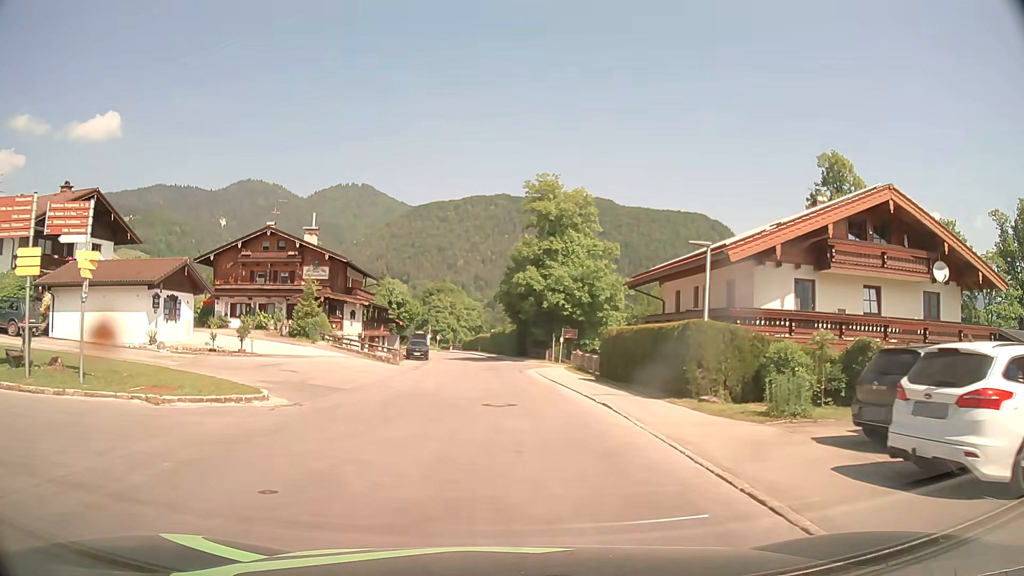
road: tertiary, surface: asphalt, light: Day
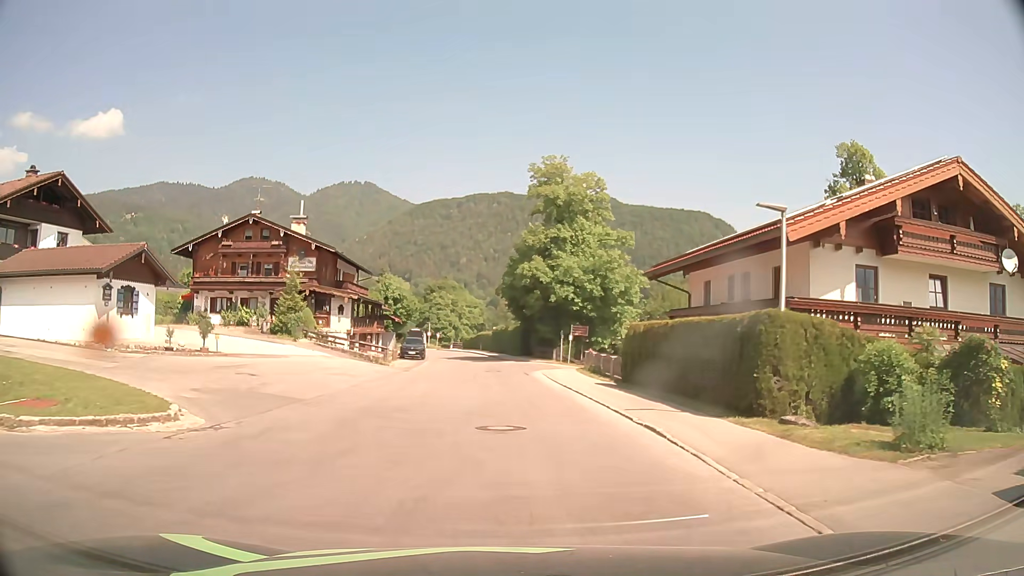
(0.0, +4.5) m; 0°
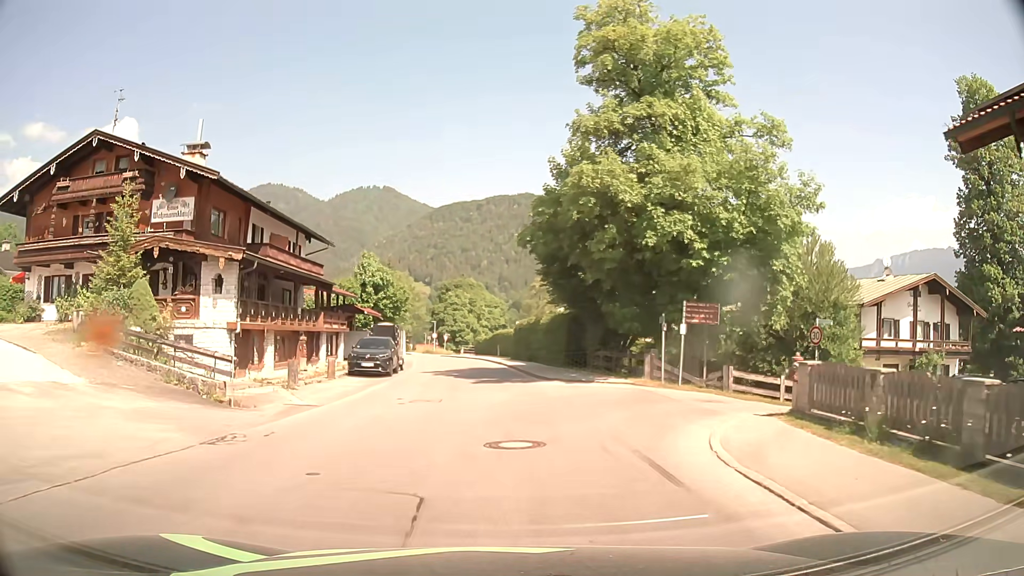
(-0.3, +23.0) m; -2°
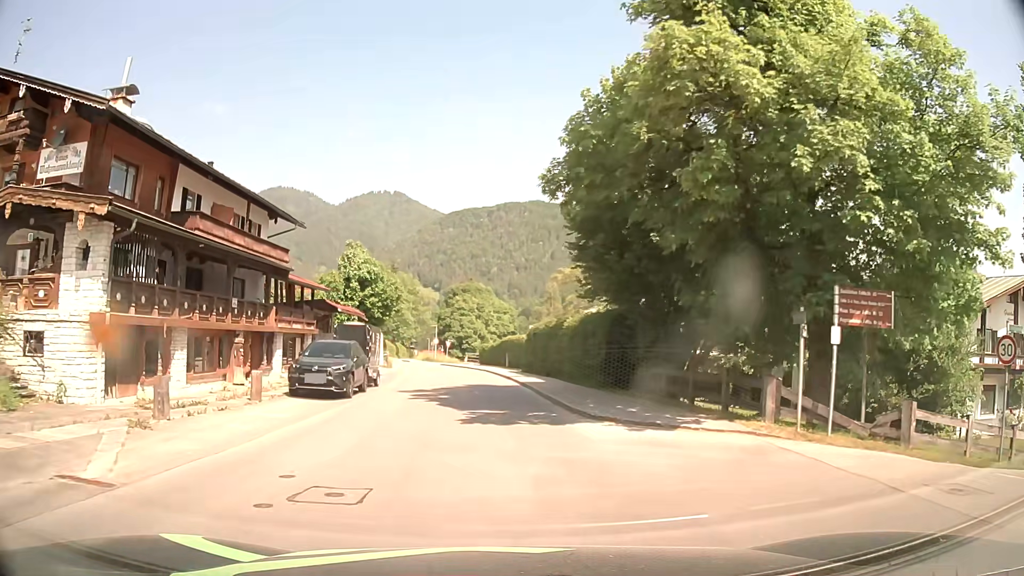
(-0.1, +9.0) m; -1°
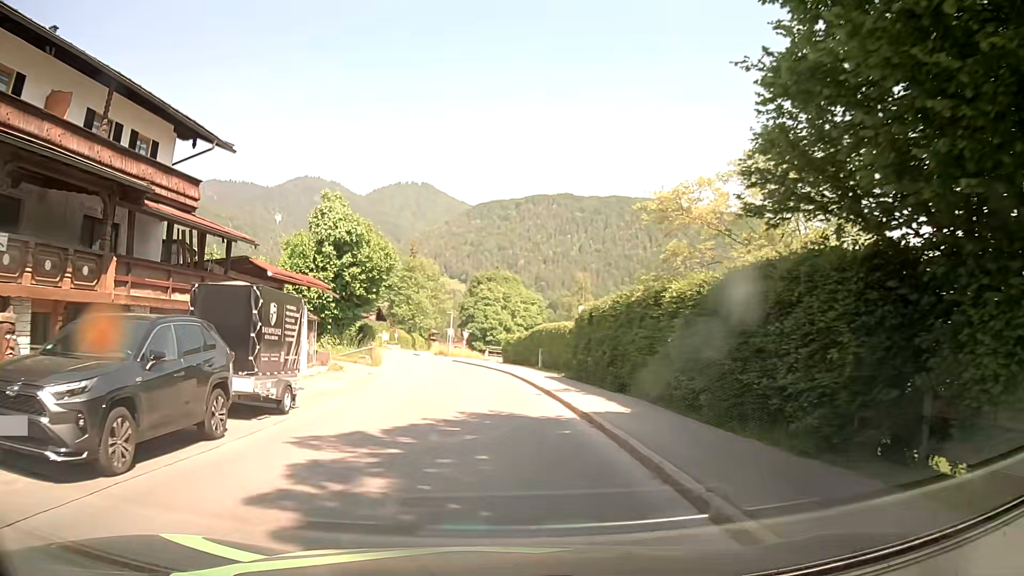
(-0.1, +13.4) m; -2°
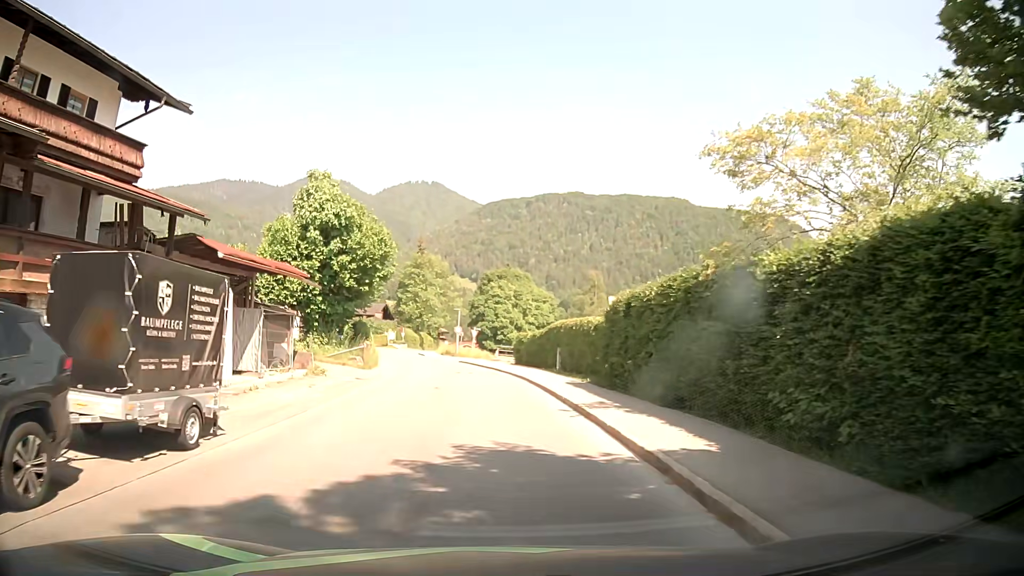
(0.0, +4.5) m; 0°
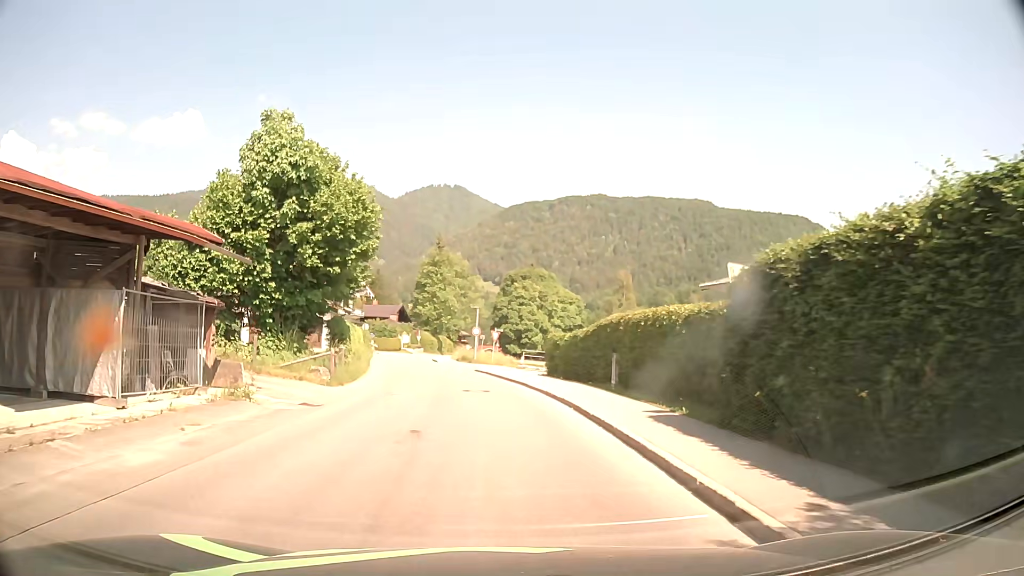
(-0.2, +9.0) m; -2°
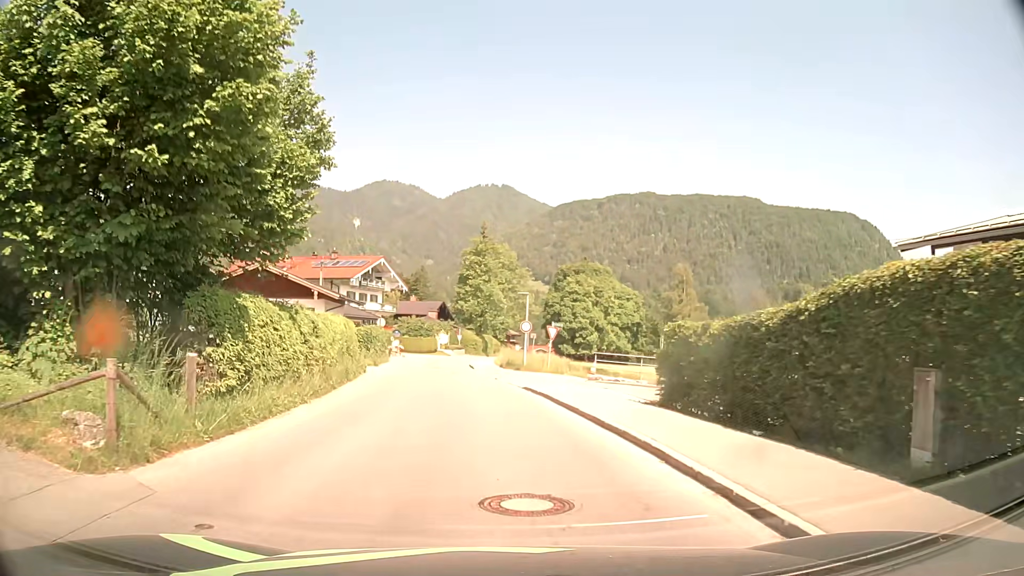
(-0.5, +13.5) m; -4°
(0, +10) (-1, +20) (-3, +30) (-4, +40) (-4, +50) (-4, +60) (-3, +70) (-2, +80) (-1, +90) (0, +99) m
